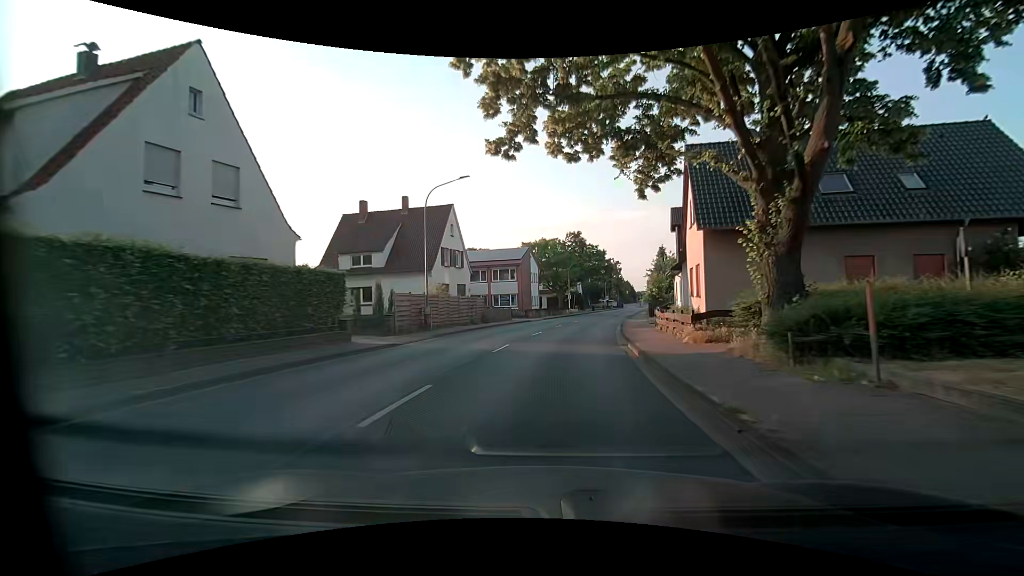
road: primary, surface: asphalt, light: Day
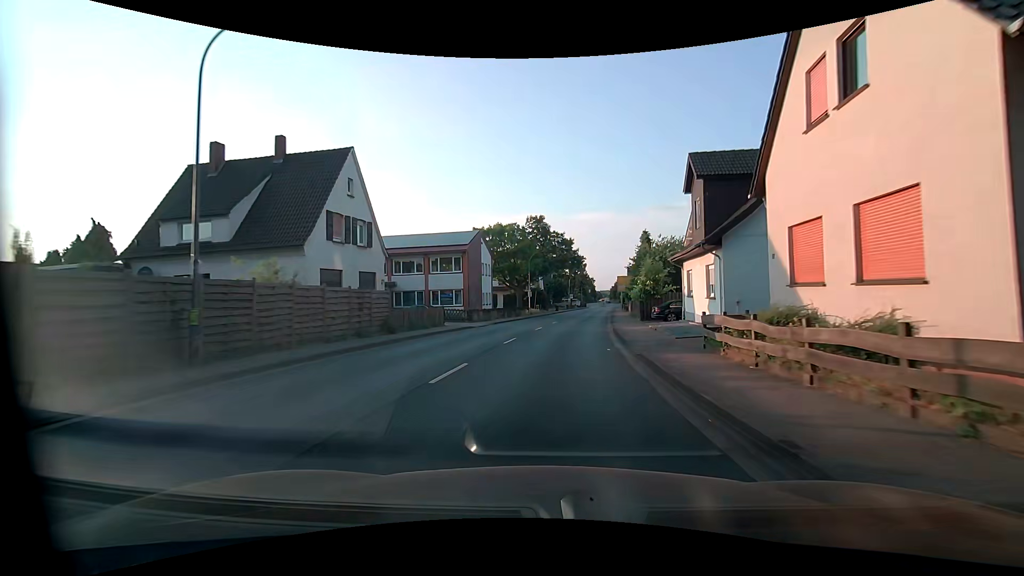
(+0.4, +14.6) m; +4°
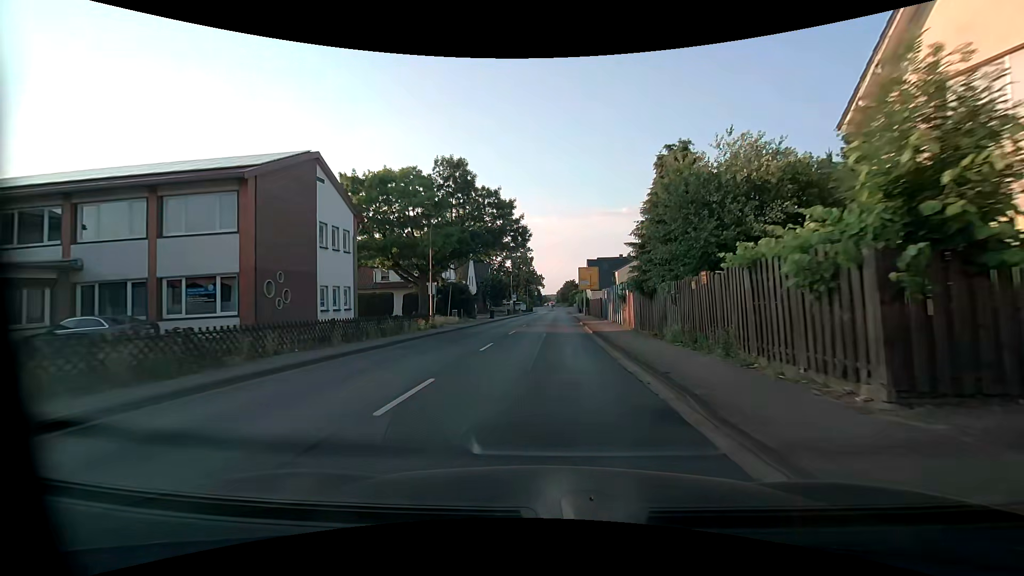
(+1.9, +29.1) m; +7°
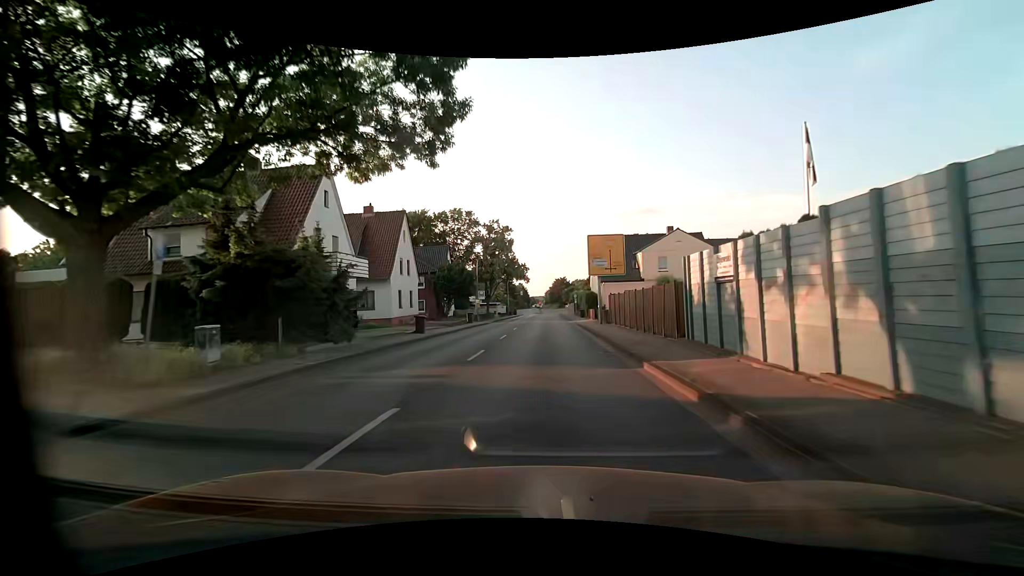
(+0.4, +29.6) m; +1°
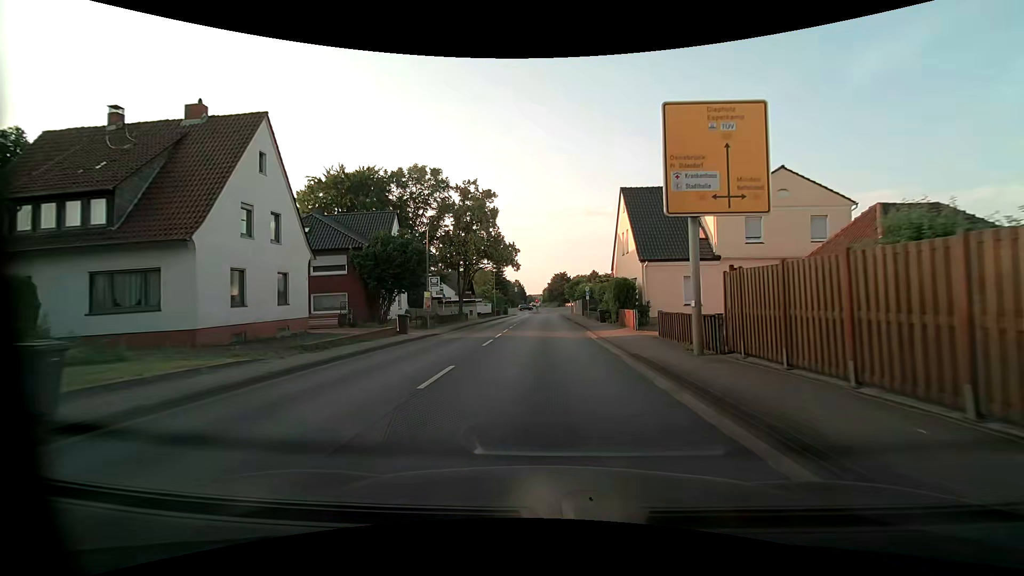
(+0.2, +22.5) m; +1°
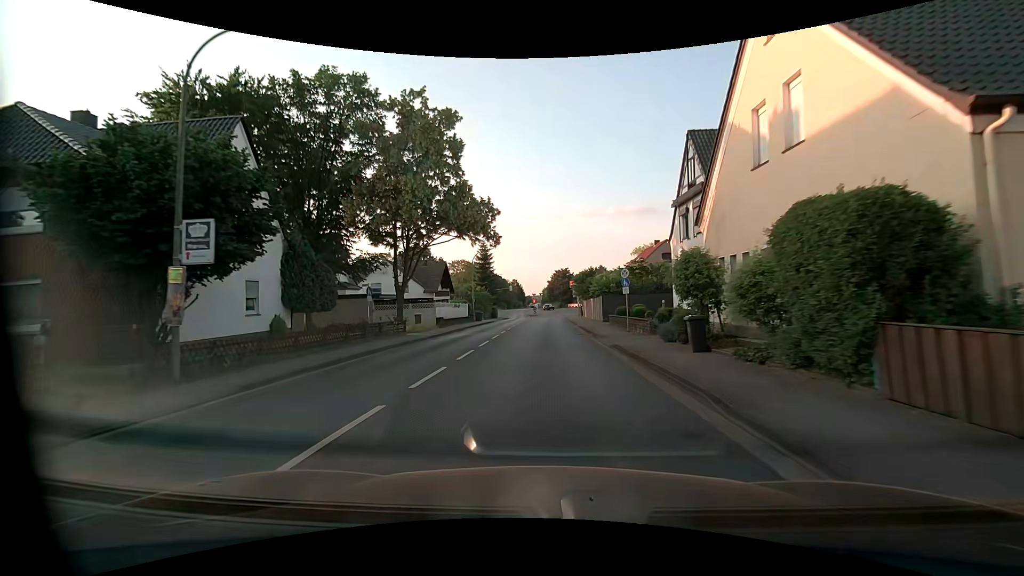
(+0.1, +22.1) m; 0°
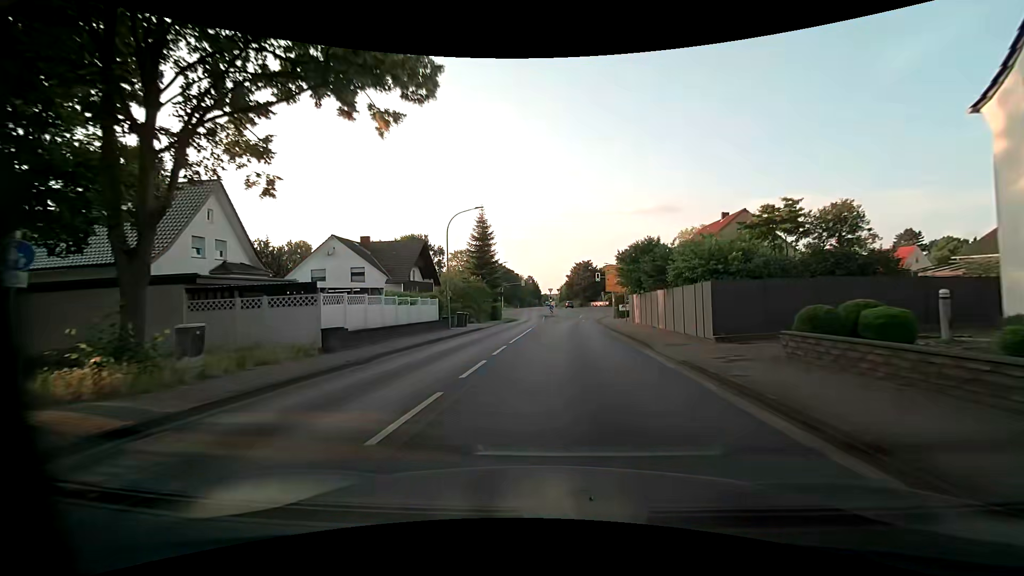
(-0.4, +21.7) m; -2°
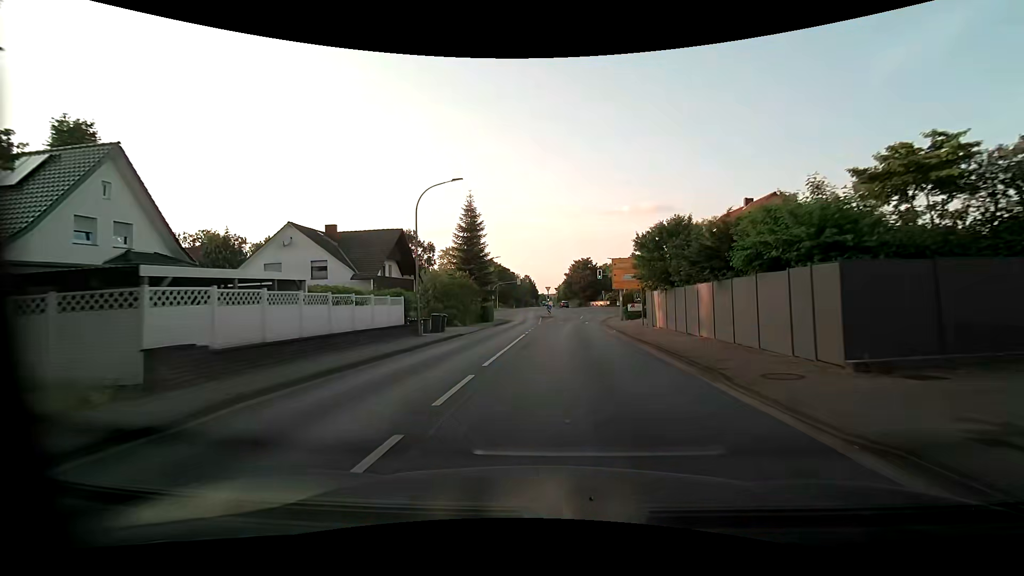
(0.0, +7.1) m; 0°
(0, +10) (0, +20) (+1, +30) (+1, +40) (+2, +50) (+2, +60) (+3, +70) (+4, +80) (+2, +90) (-4, +98) m
